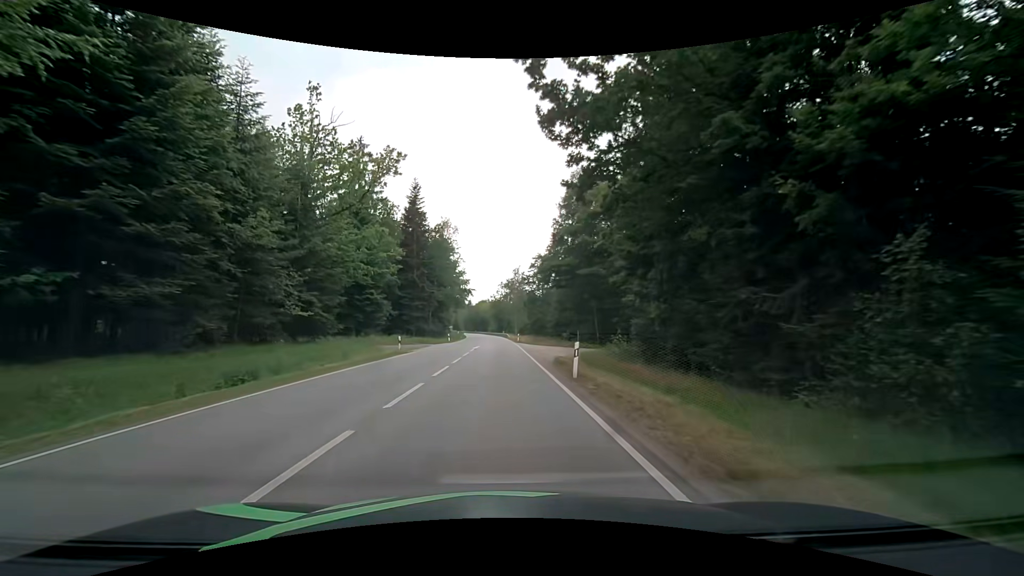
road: secondary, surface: asphalt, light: Day
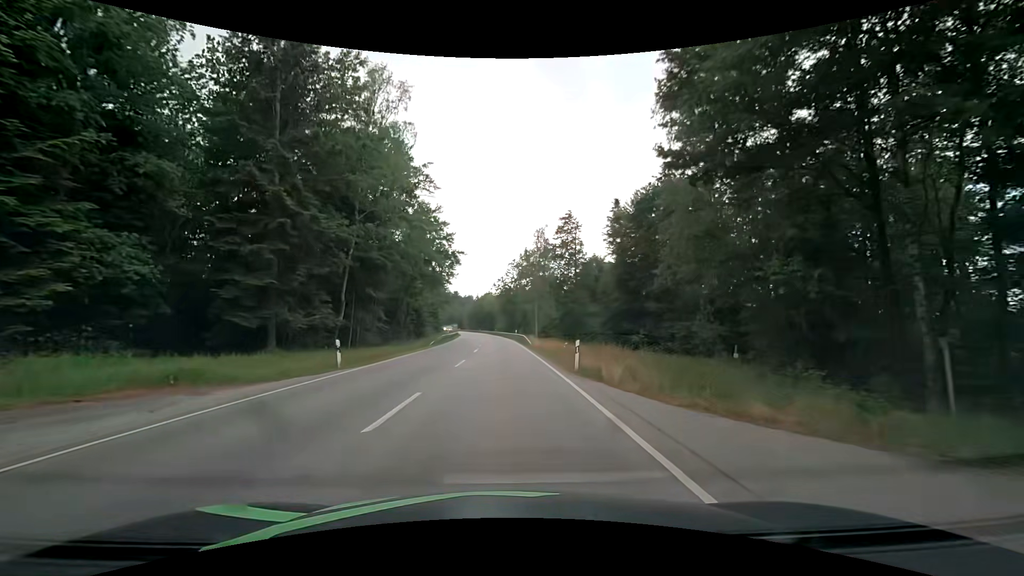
(-0.5, +45.2) m; -1°
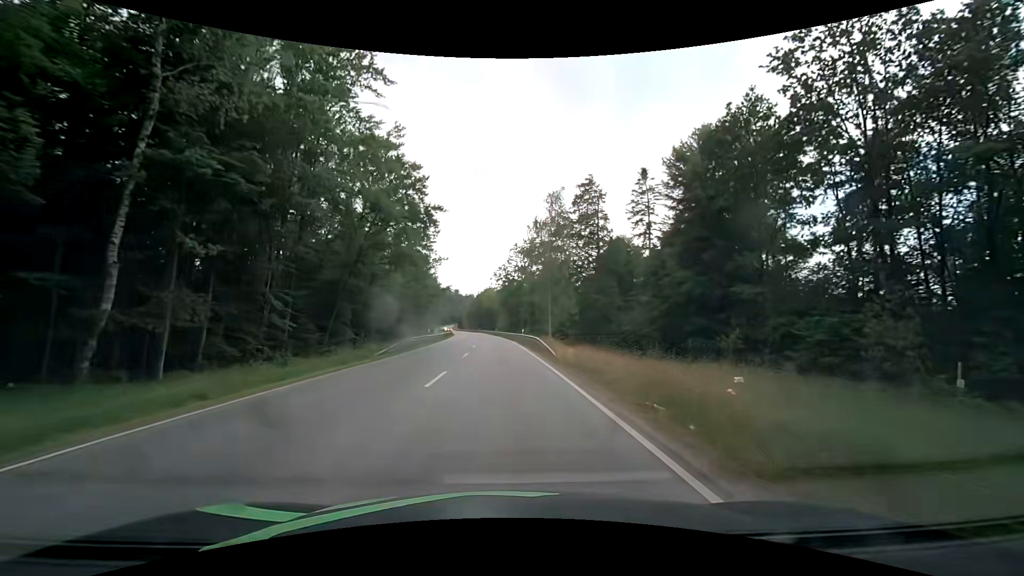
(0.0, +19.0) m; 0°
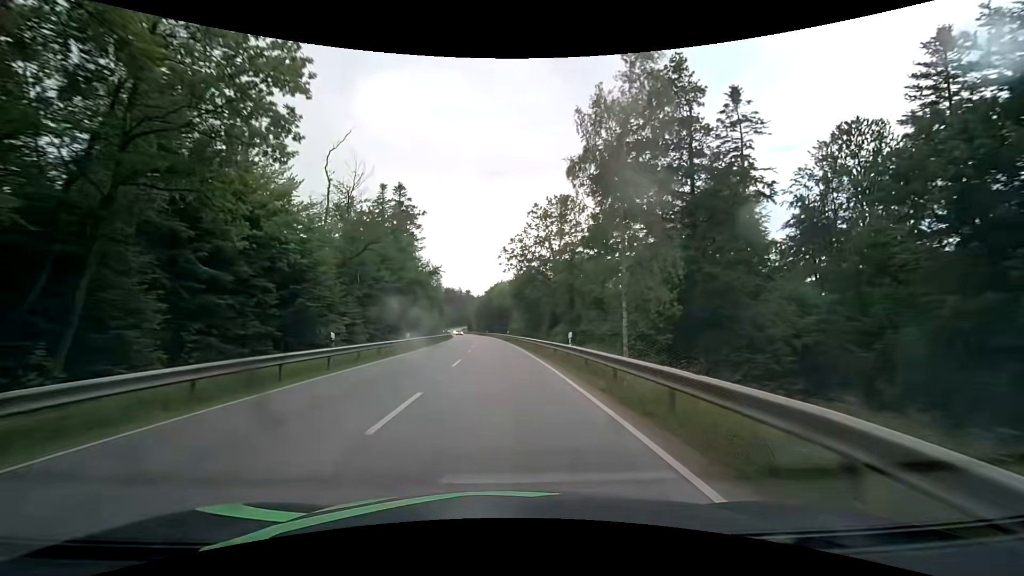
(-0.5, +29.2) m; -2°
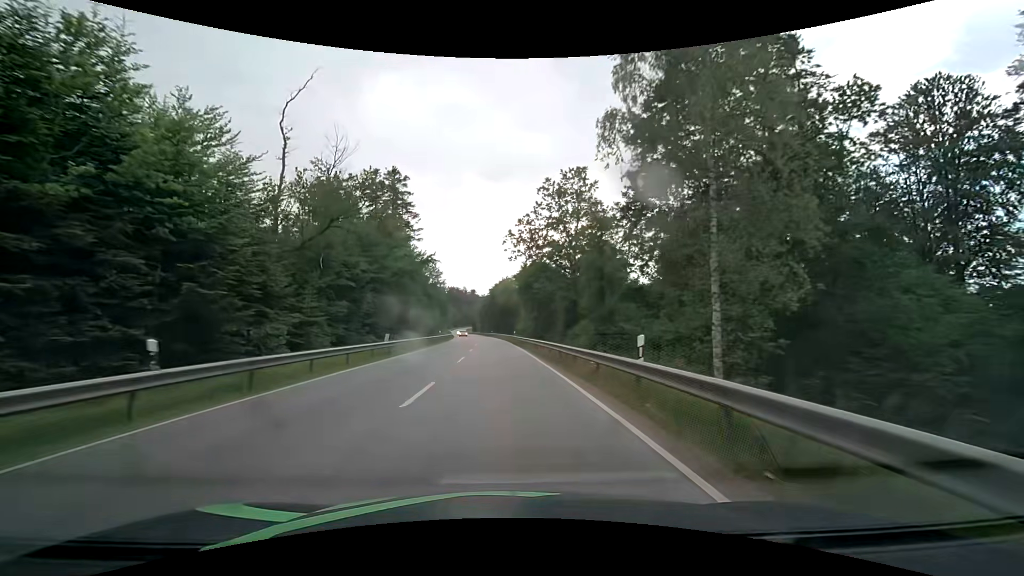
(-0.1, +9.8) m; -1°
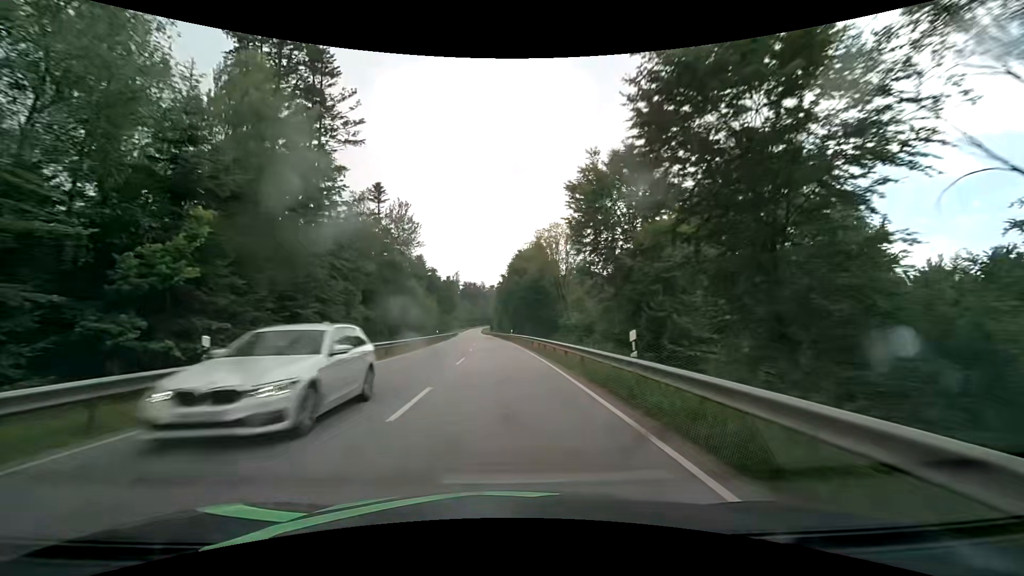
(-1.0, +49.5) m; -2°
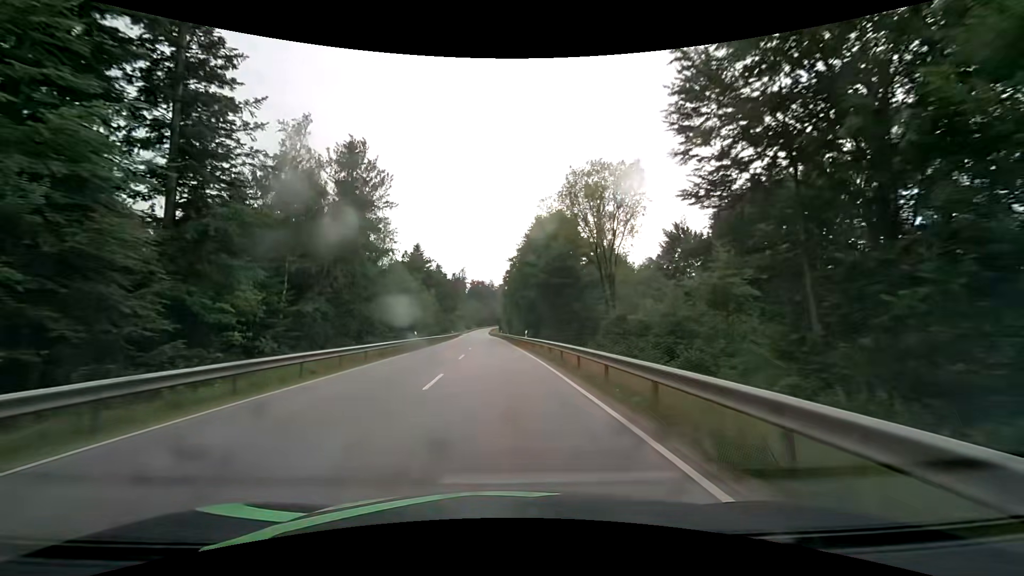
(-0.1, +20.1) m; -1°
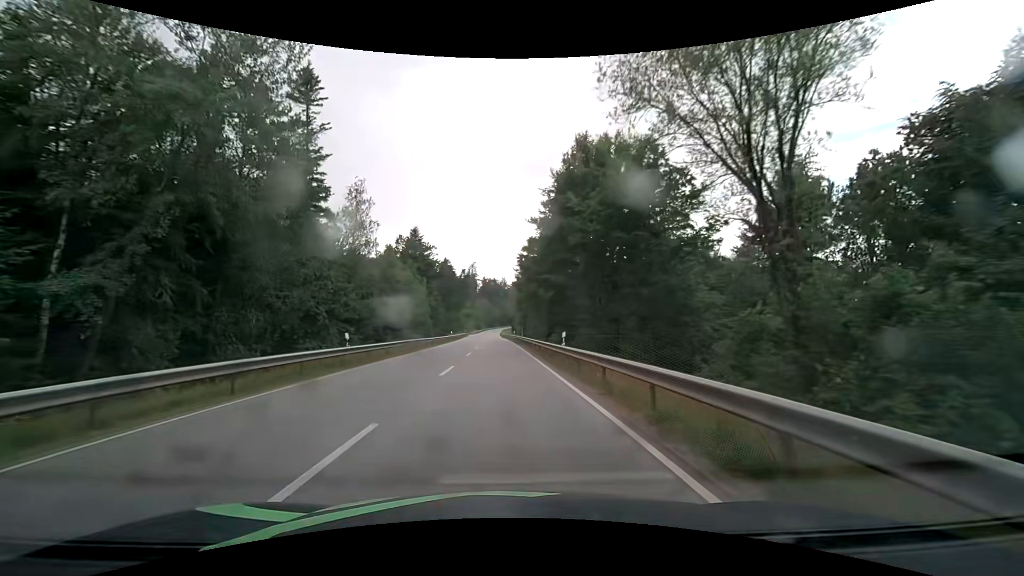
(-0.2, +20.2) m; -1°
(0, +10) (0, +20) (0, +30) (-1, +40) (-1, +50) (-1, +60) (-1, +70) (-2, +80) (-2, +90) (-2, +100) m
